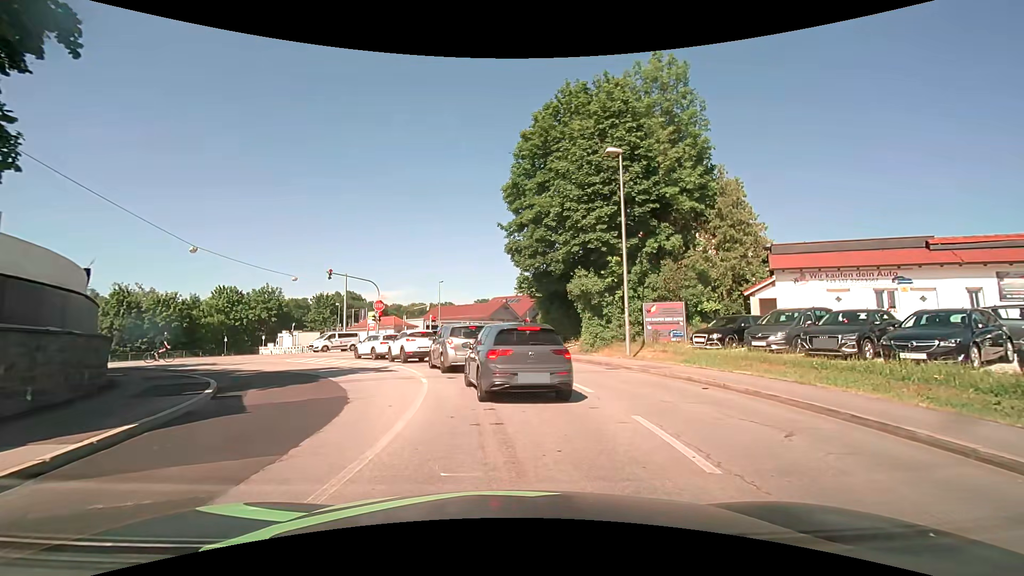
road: tertiary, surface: asphalt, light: Day
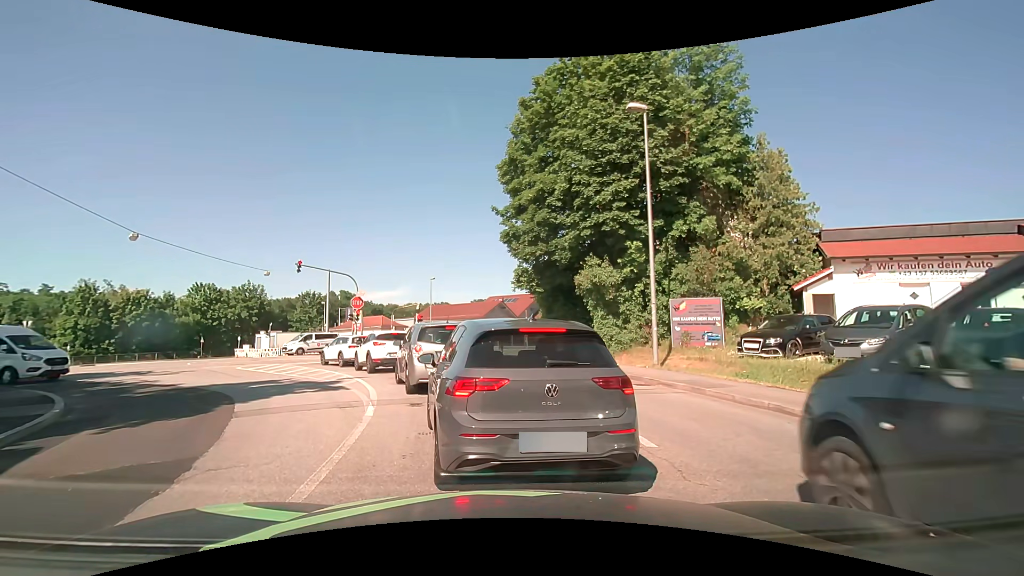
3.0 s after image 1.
(+0.1, +4.5) m; +3°
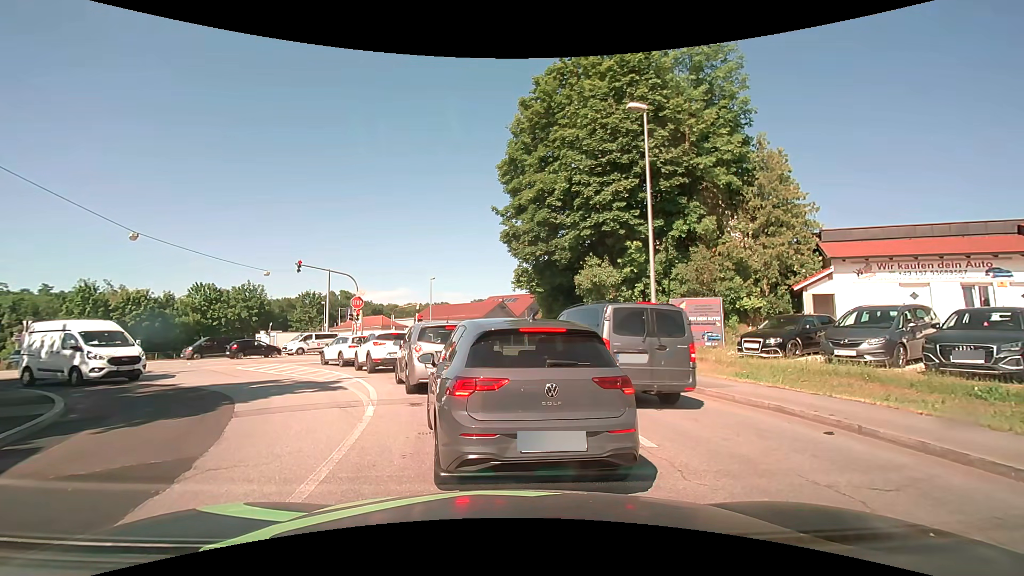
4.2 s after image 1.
(0.0, 0.0) m; 0°
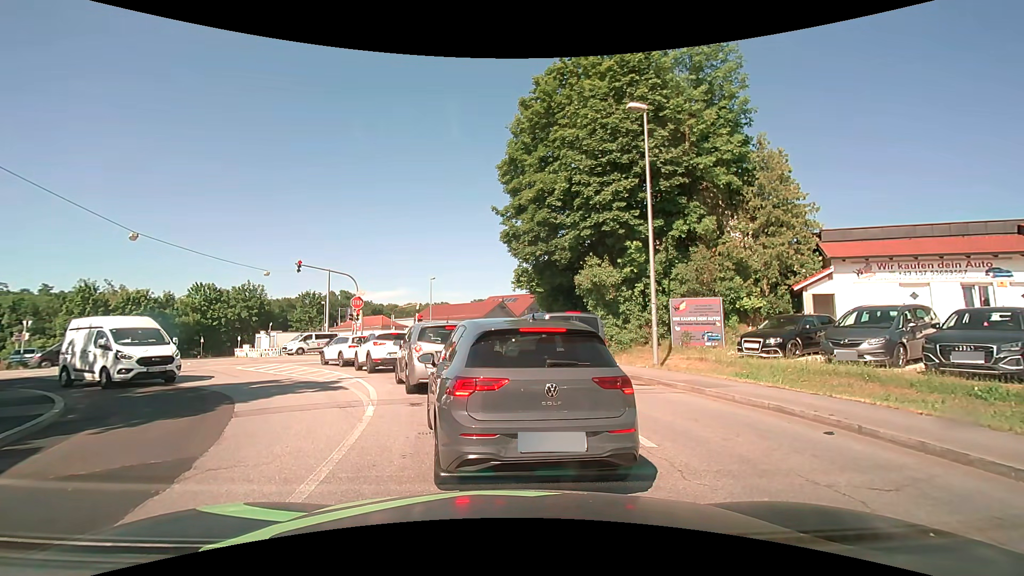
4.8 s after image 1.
(0.0, 0.0) m; 0°
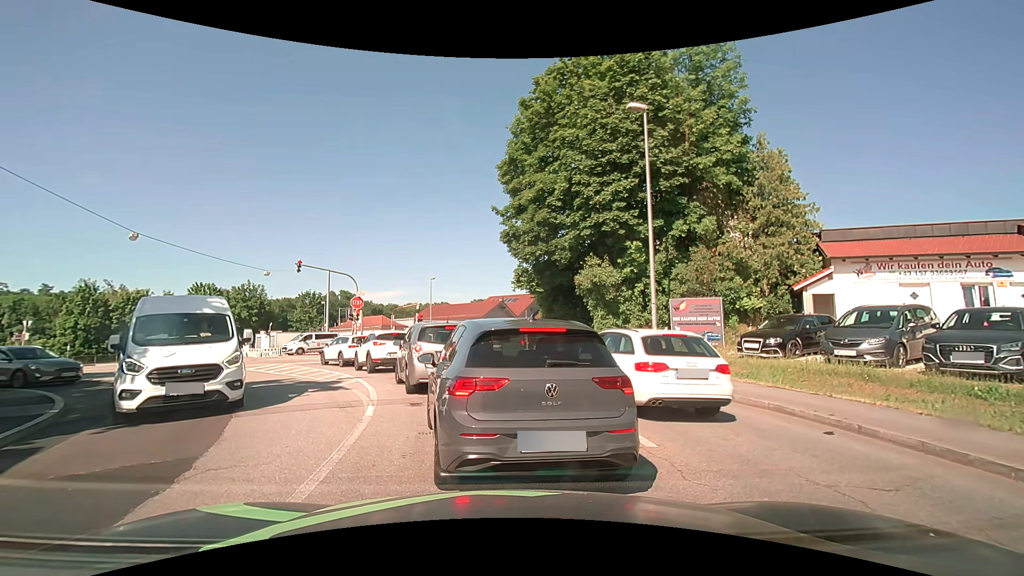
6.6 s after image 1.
(0.0, 0.0) m; 0°
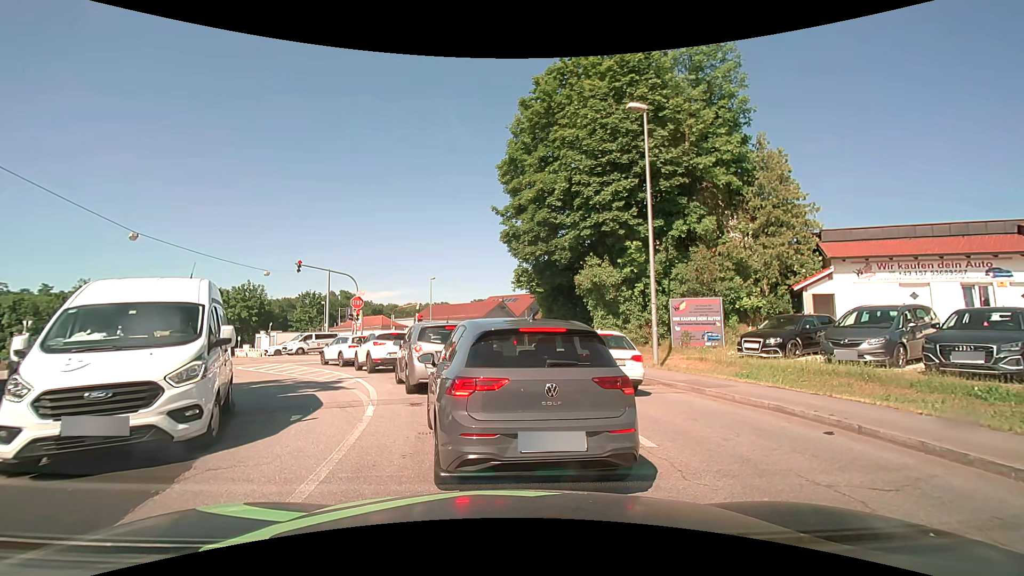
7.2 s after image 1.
(0.0, 0.0) m; 0°
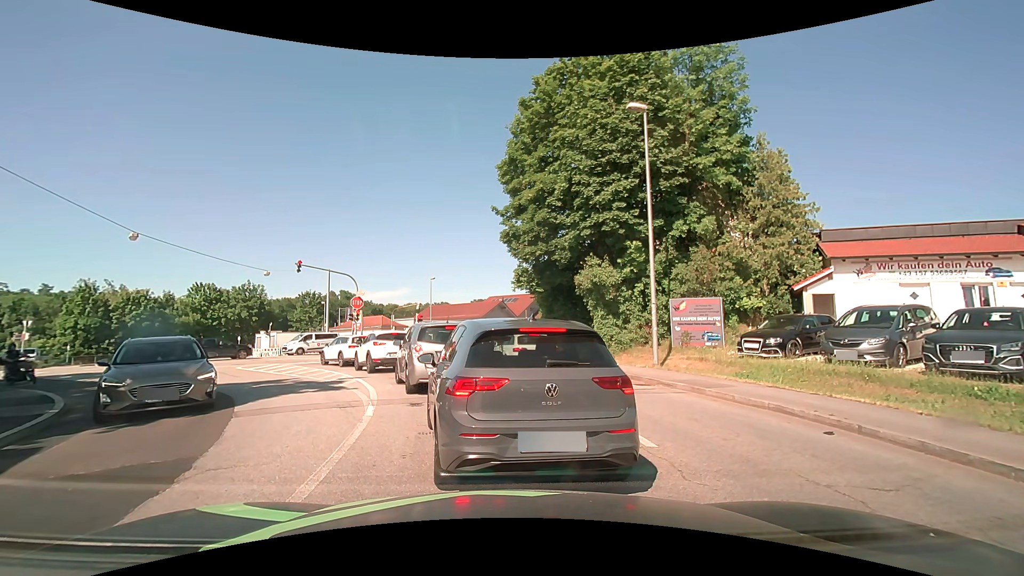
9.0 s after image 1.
(0.0, 0.0) m; 0°
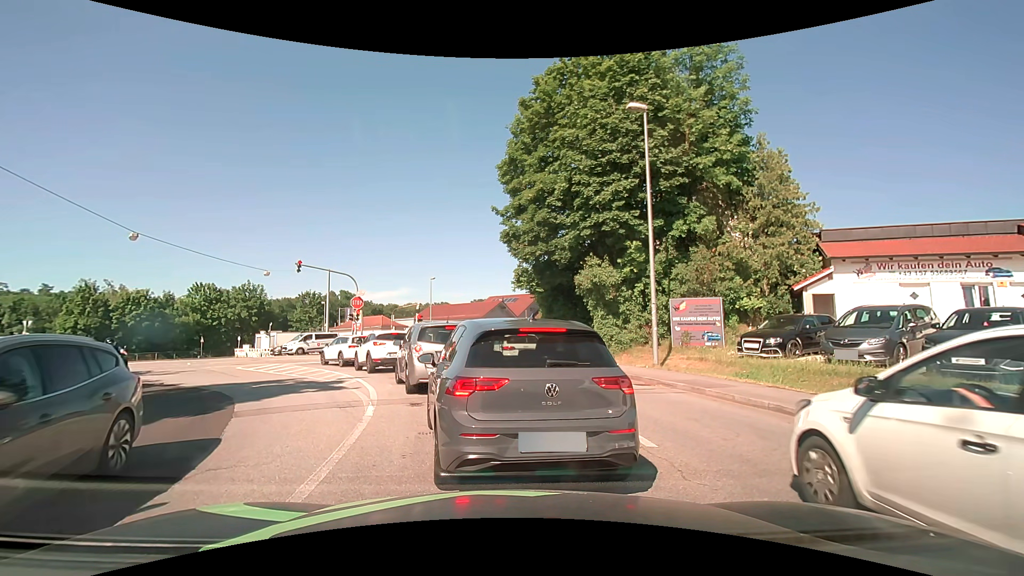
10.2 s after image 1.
(0.0, 0.0) m; 0°
